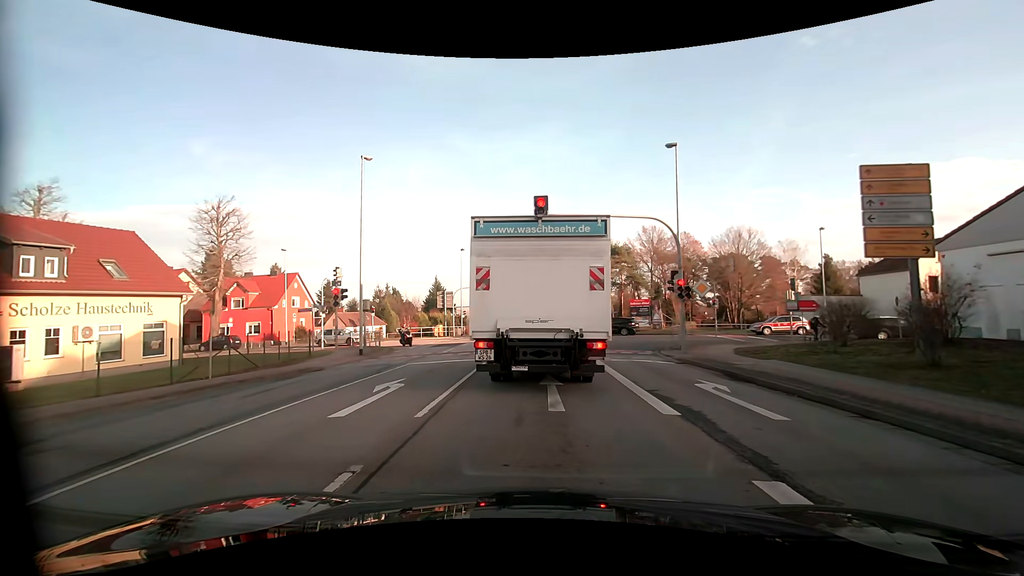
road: primary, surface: asphalt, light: Day
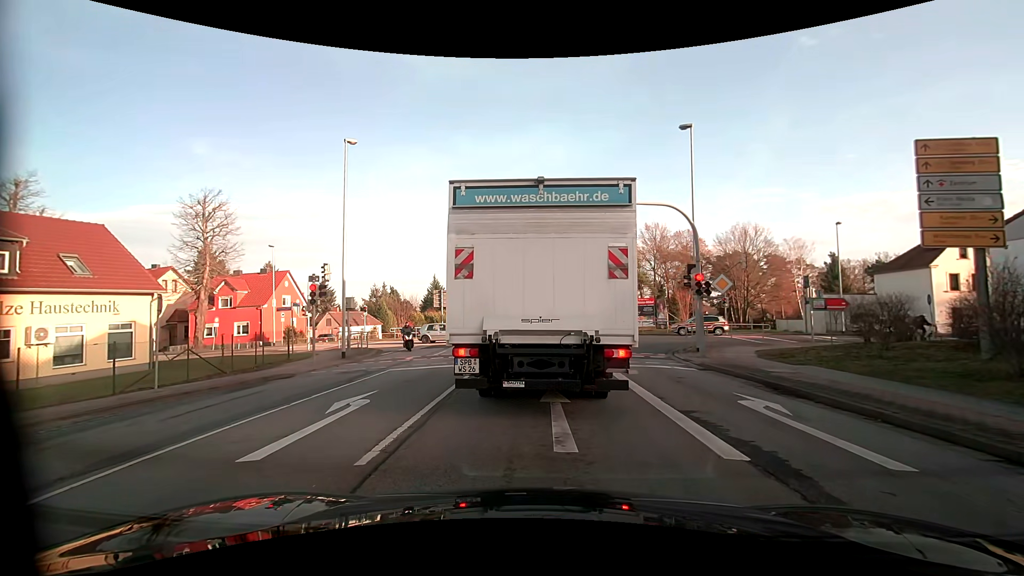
(0.0, +2.2) m; 0°
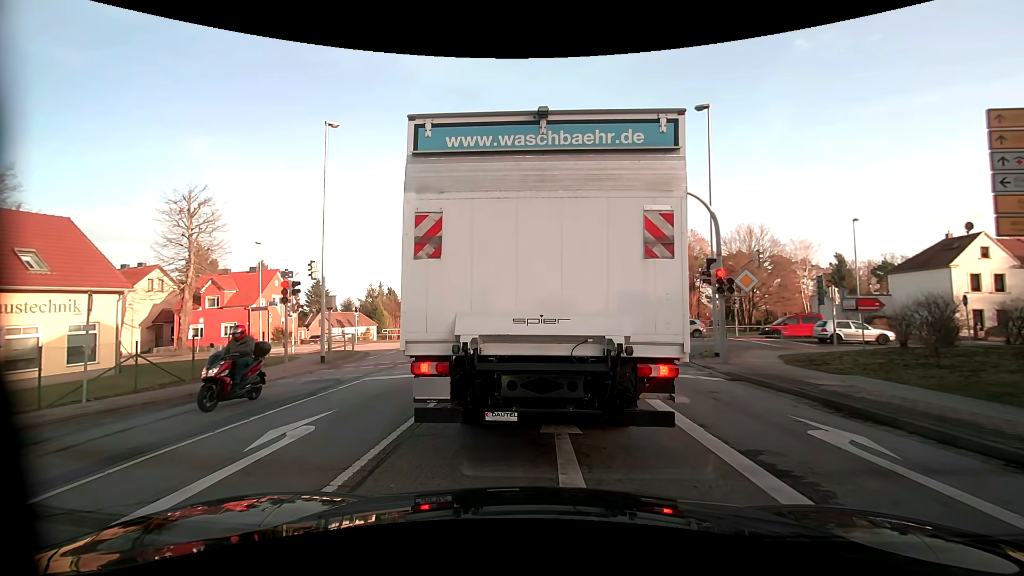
(0.0, +2.1) m; 0°
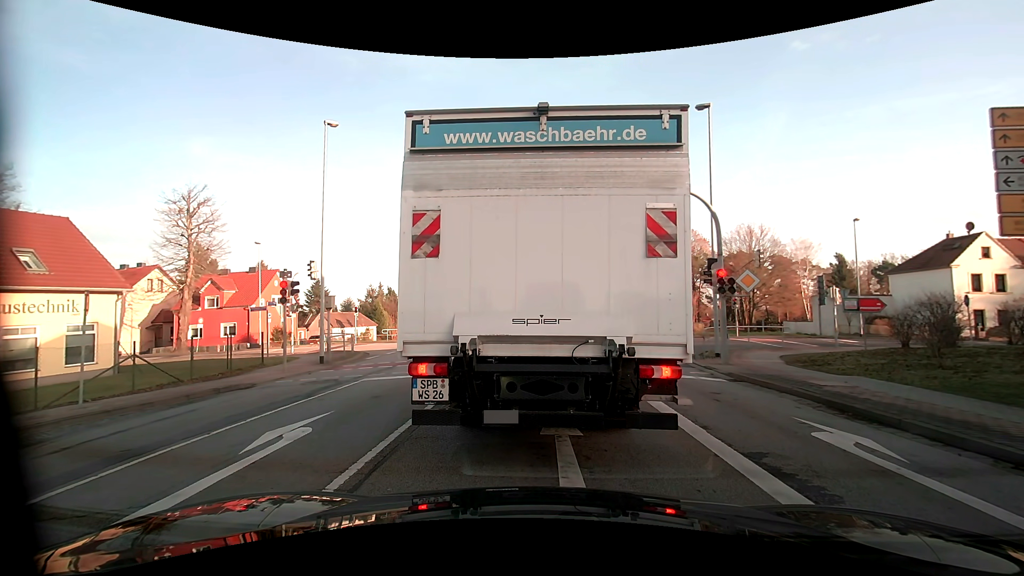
(0.0, +0.2) m; 0°
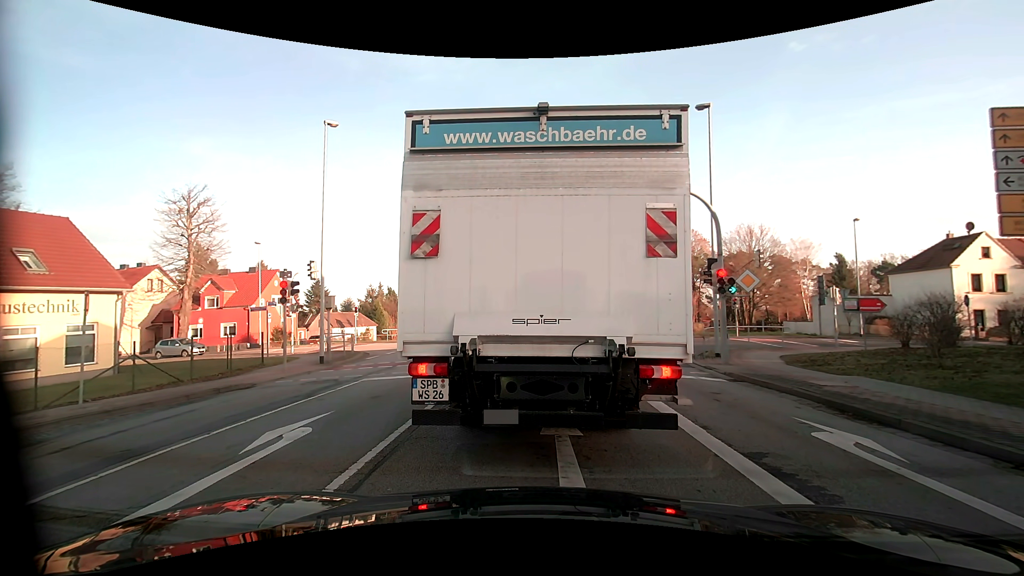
(0.0, 0.0) m; 0°
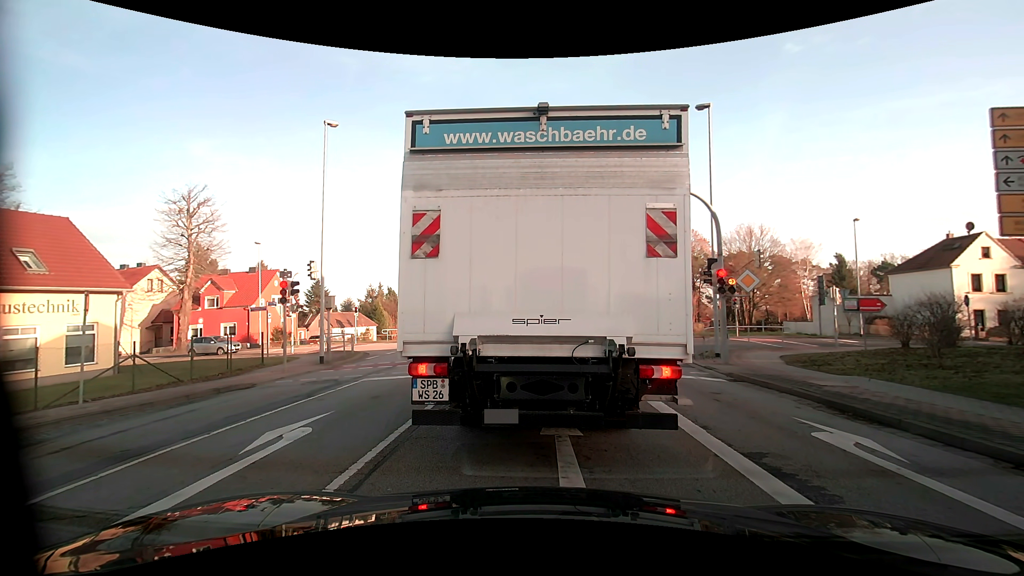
(0.0, 0.0) m; 0°
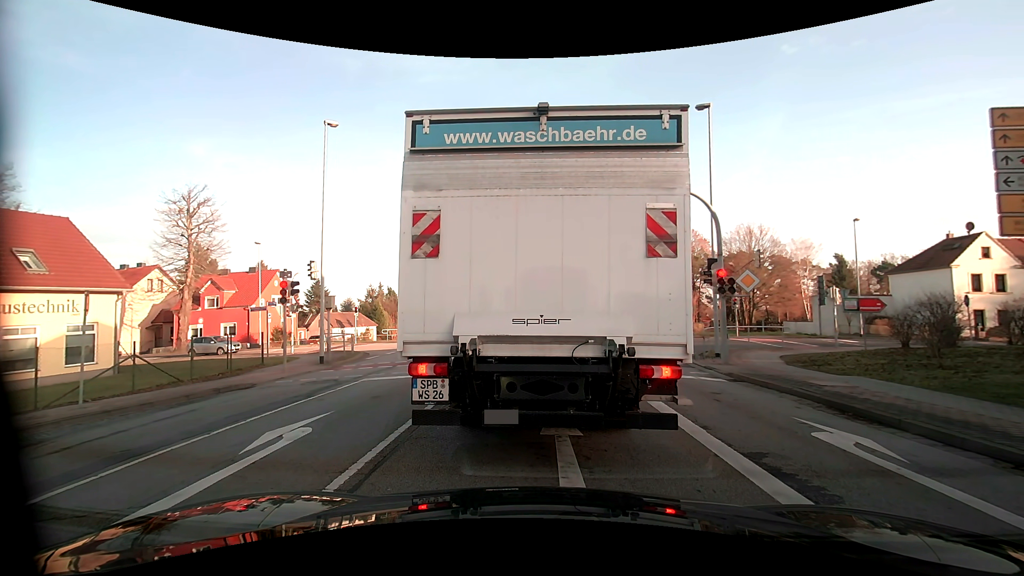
(0.0, 0.0) m; 0°
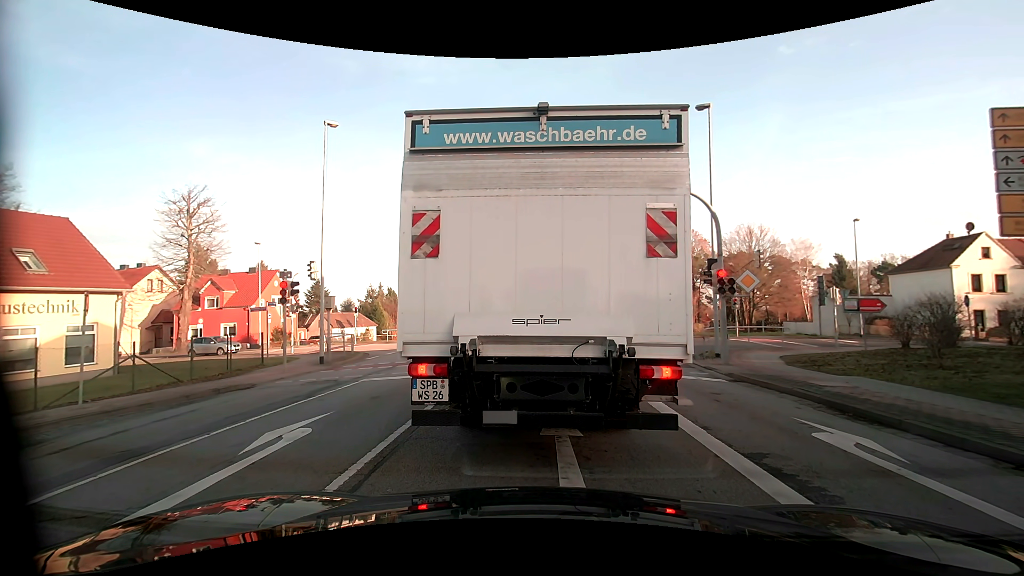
(0.0, 0.0) m; 0°
(0, +10) (0, +20) (0, +30) (0, +40) (0, +50) (0, +60) (0, +70) (0, +80) (0, +90) (0, +100) m
